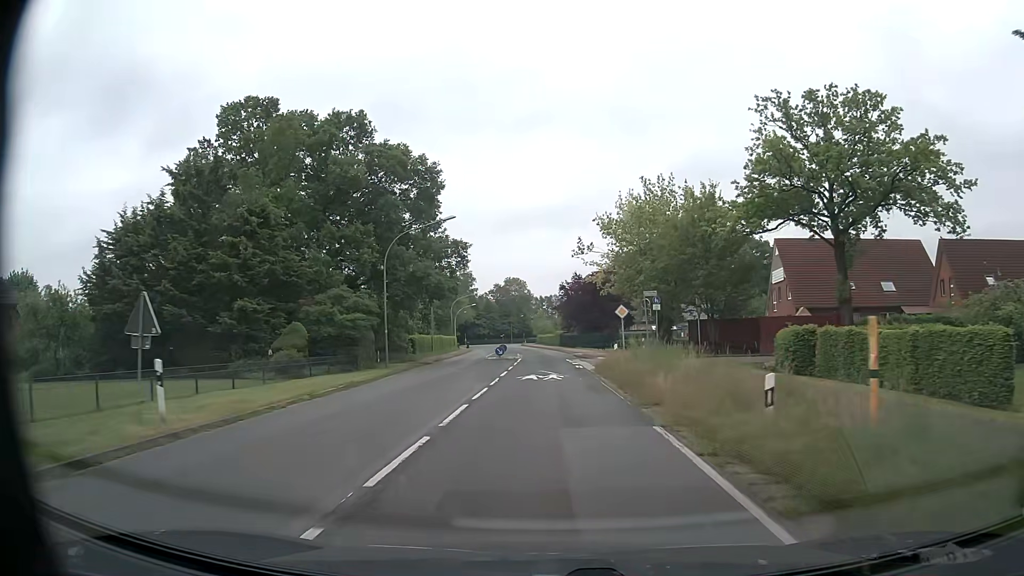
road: secondary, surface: asphalt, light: Day
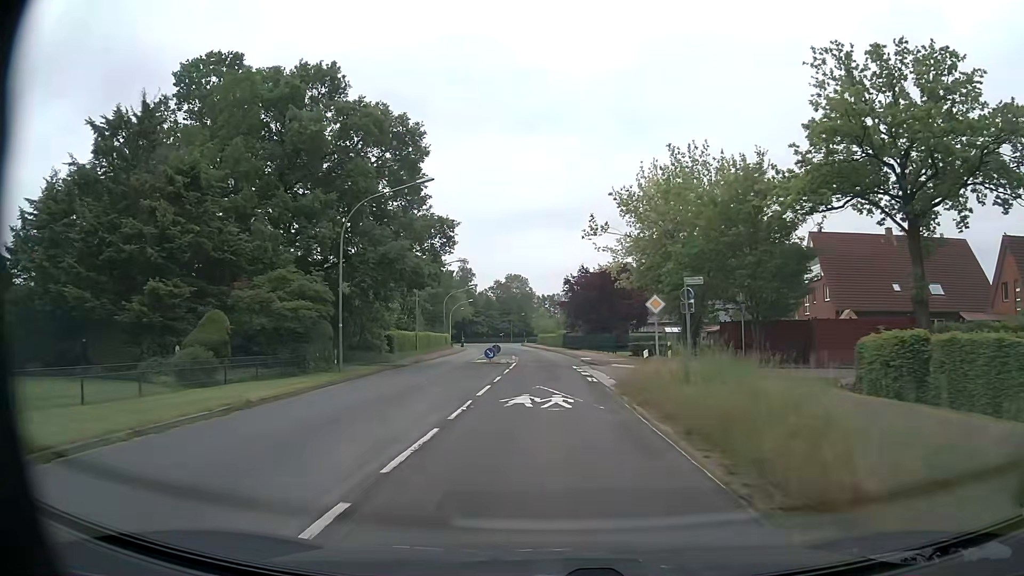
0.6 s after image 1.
(0.0, +8.2) m; 0°
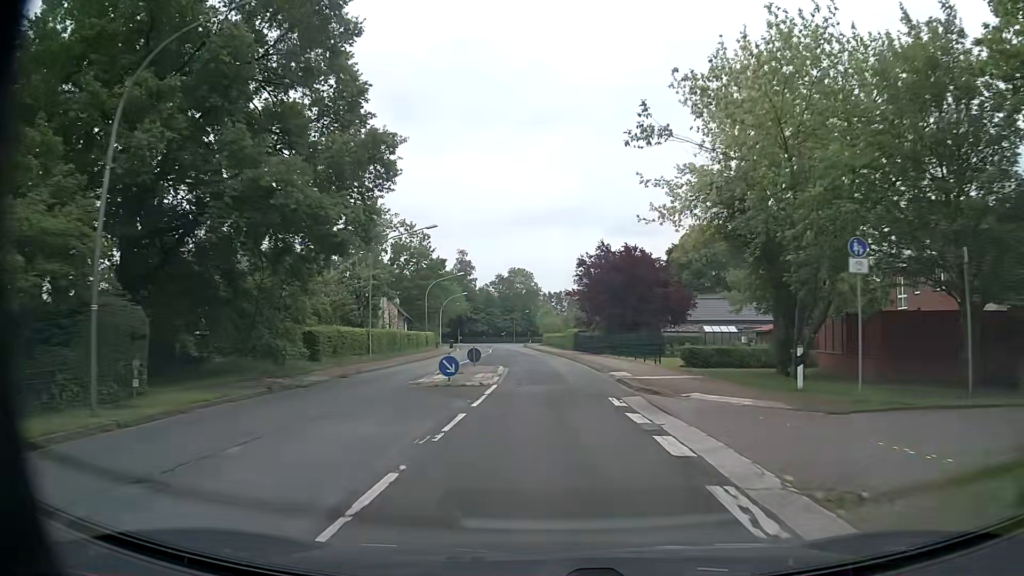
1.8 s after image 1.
(-0.1, +16.5) m; 0°
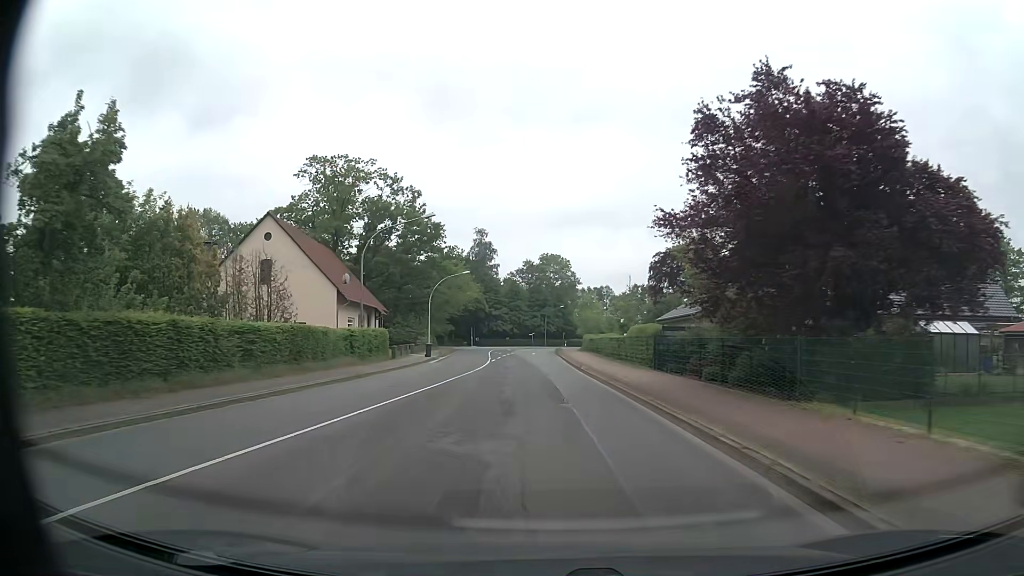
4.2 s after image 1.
(-0.4, +32.8) m; -3°
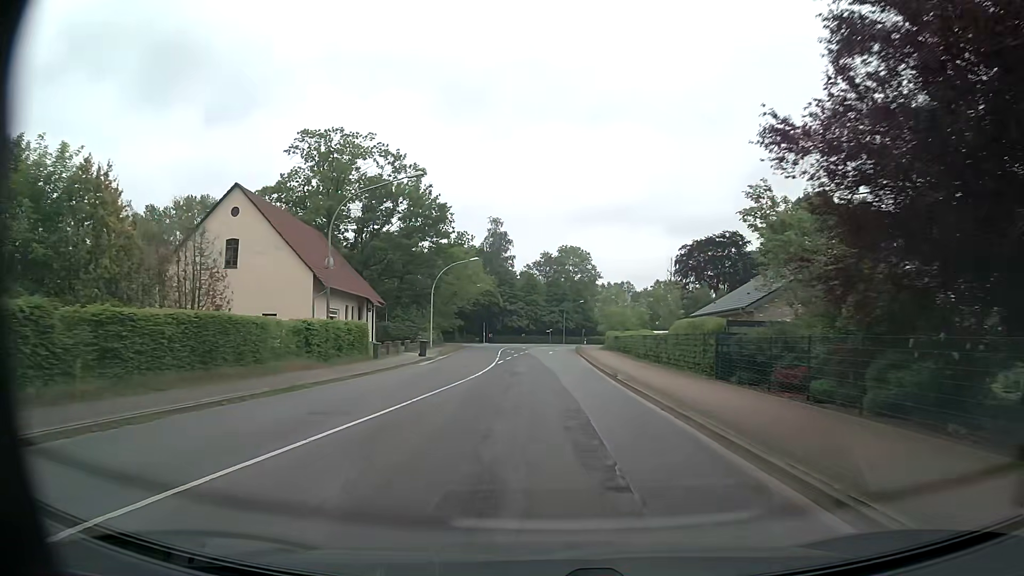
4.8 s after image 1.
(-0.1, +8.2) m; -1°
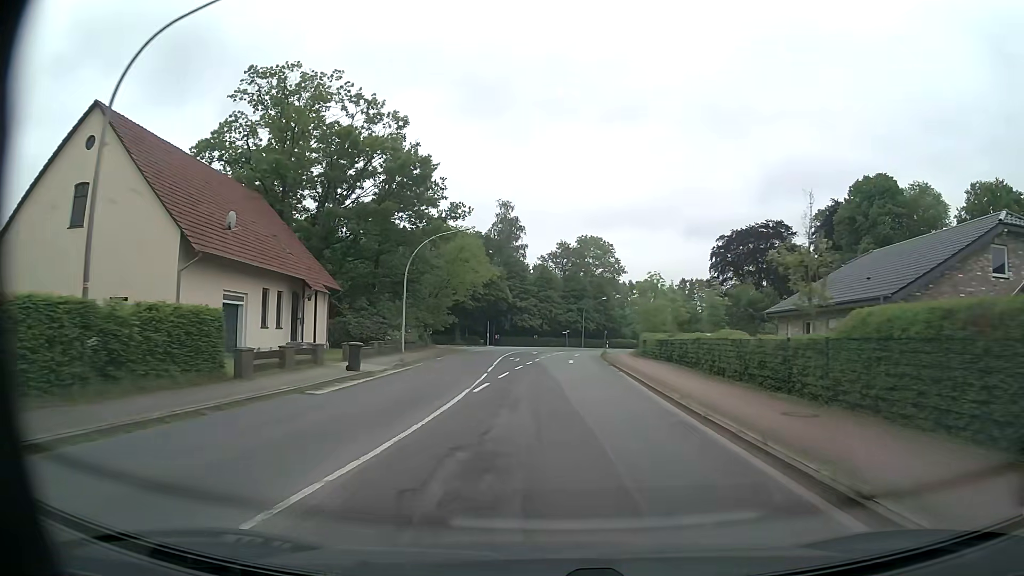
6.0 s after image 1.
(-0.3, +16.4) m; -1°
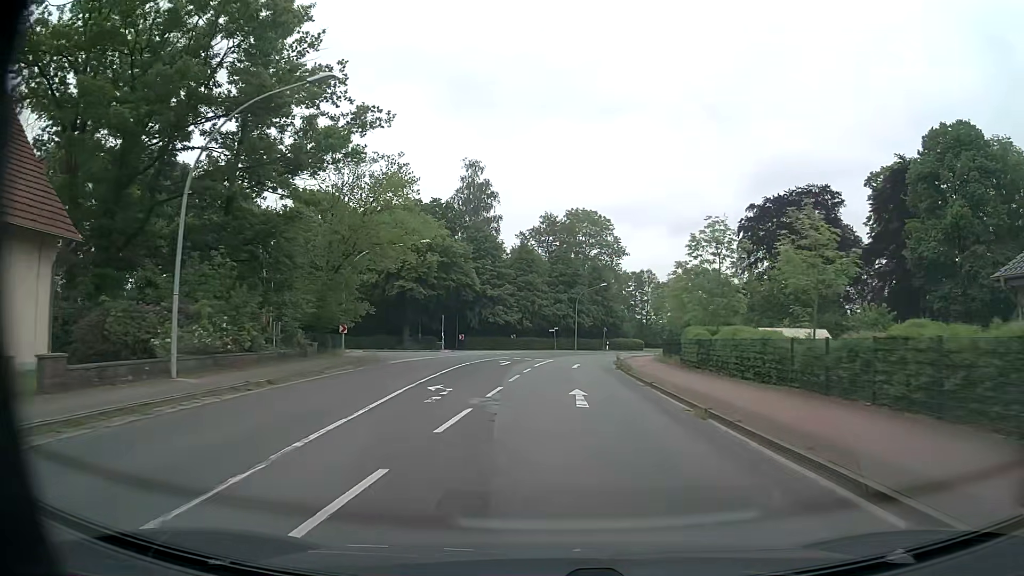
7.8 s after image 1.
(+0.3, +24.6) m; +2°
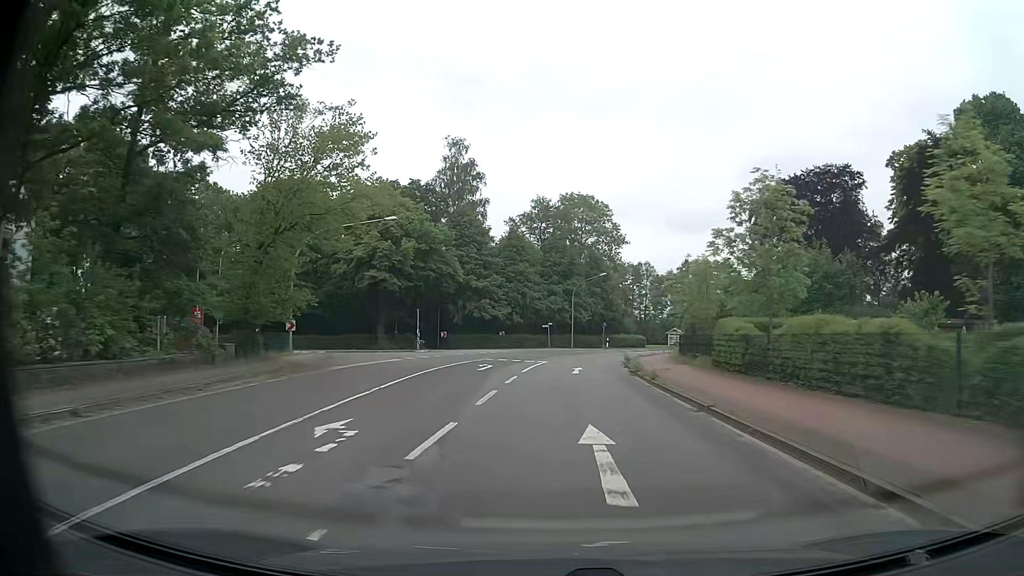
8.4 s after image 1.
(0.0, +8.2) m; 0°
(0, +10) (0, +20) (+1, +30) (+2, +40) (+5, +50) (+9, +59) (+13, +68) (+18, +76) (+23, +85) (+28, +94) m
